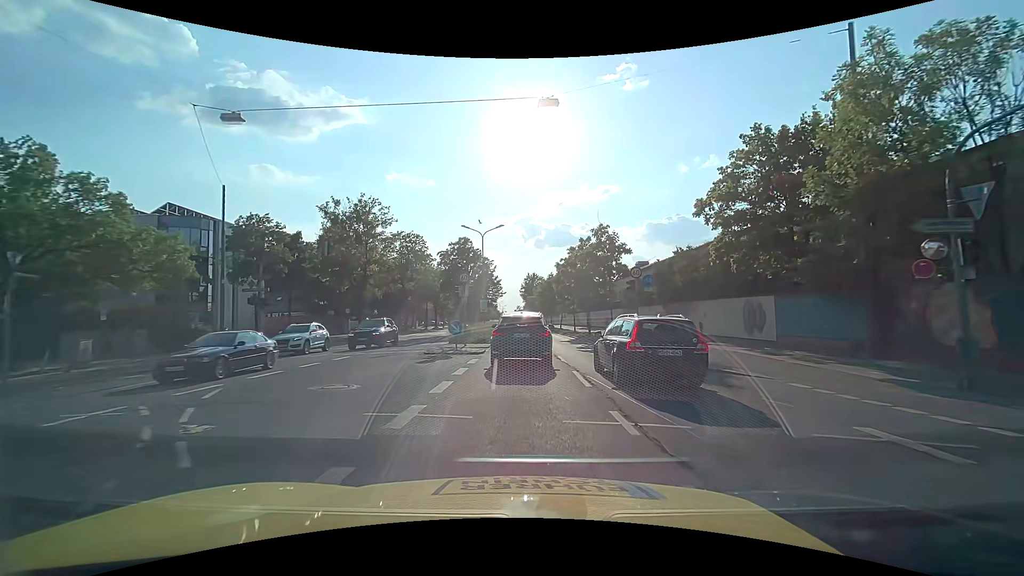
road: primary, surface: asphalt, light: Day
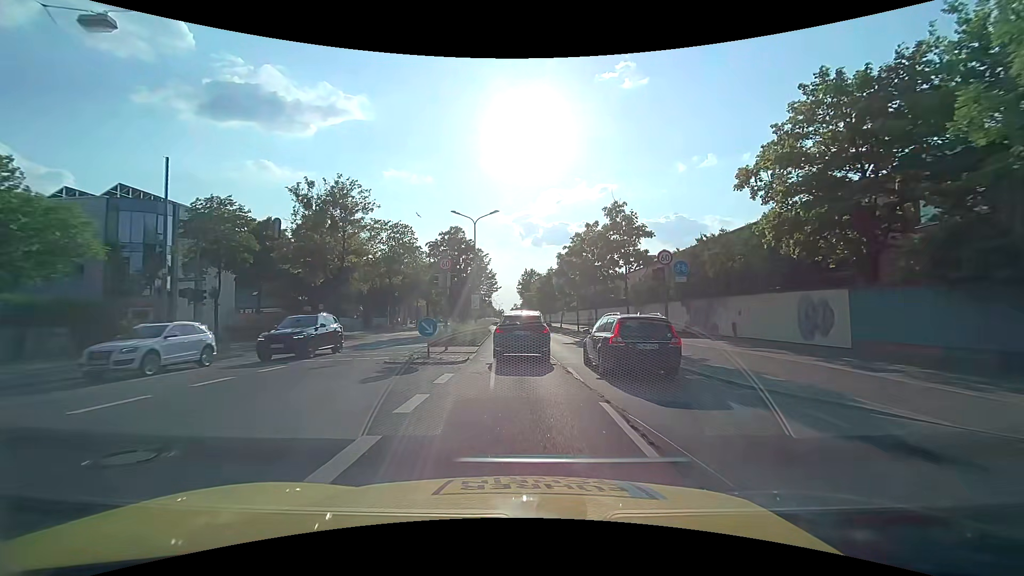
(0.0, +5.5) m; +1°
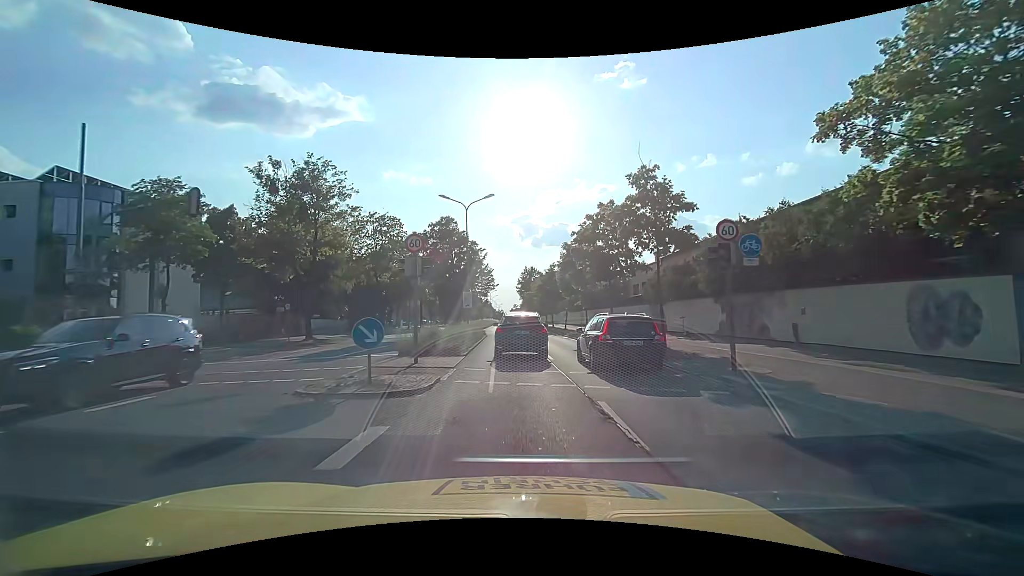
(0.0, +5.9) m; 0°
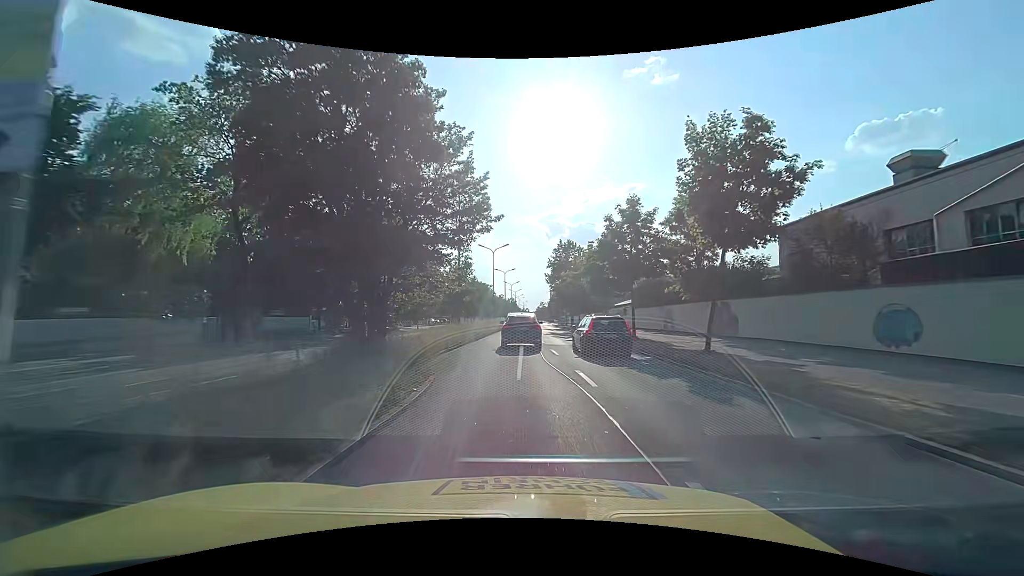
(-1.0, +34.0) m; -3°
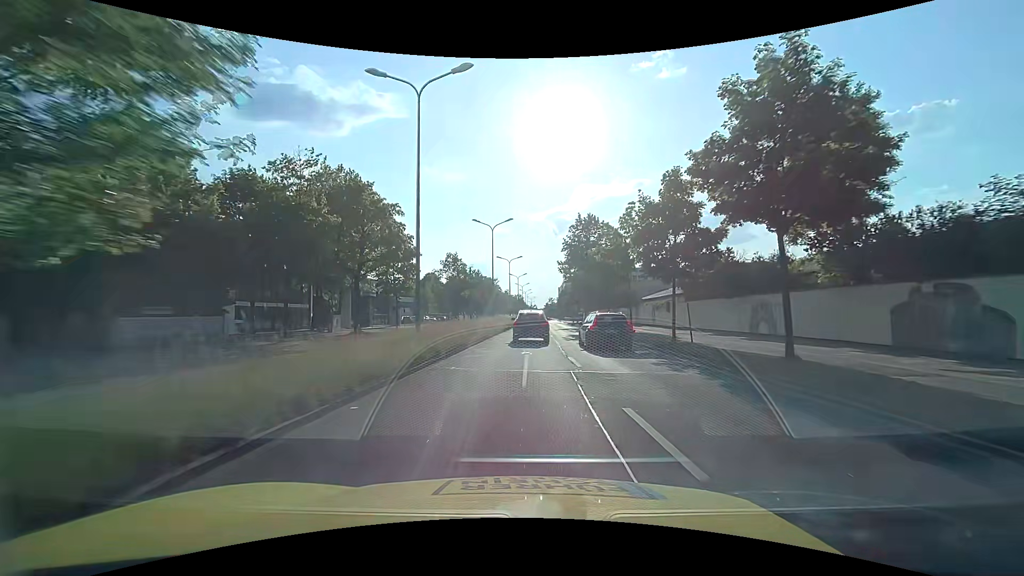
(-0.1, +14.9) m; -1°
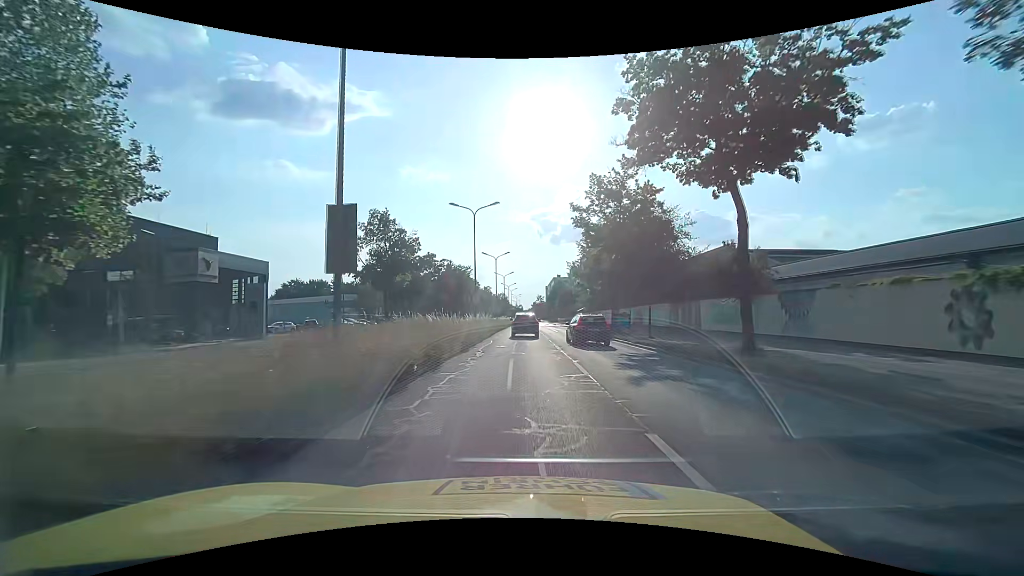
(+0.7, +37.9) m; +2°
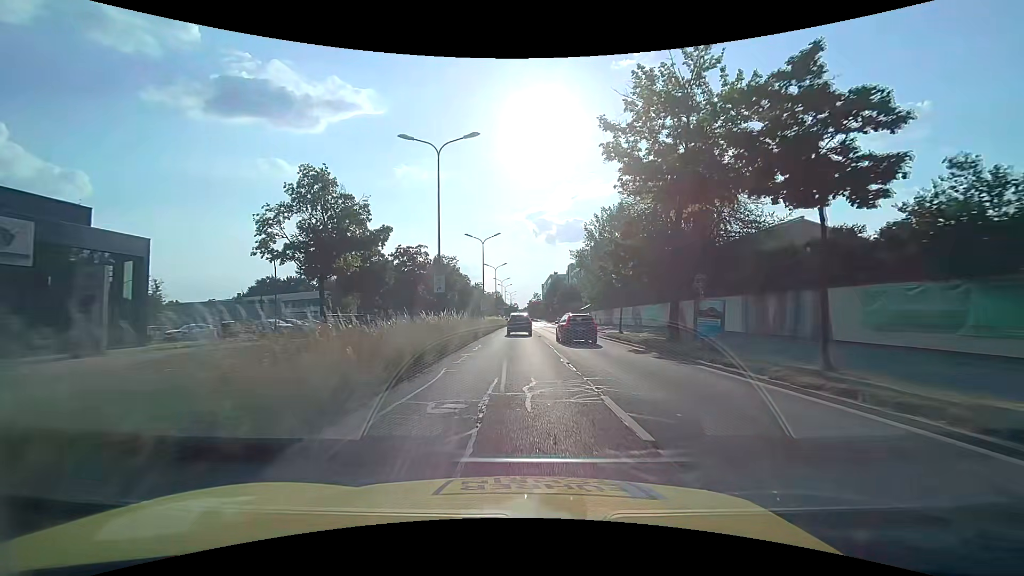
(+0.2, +15.4) m; +1°
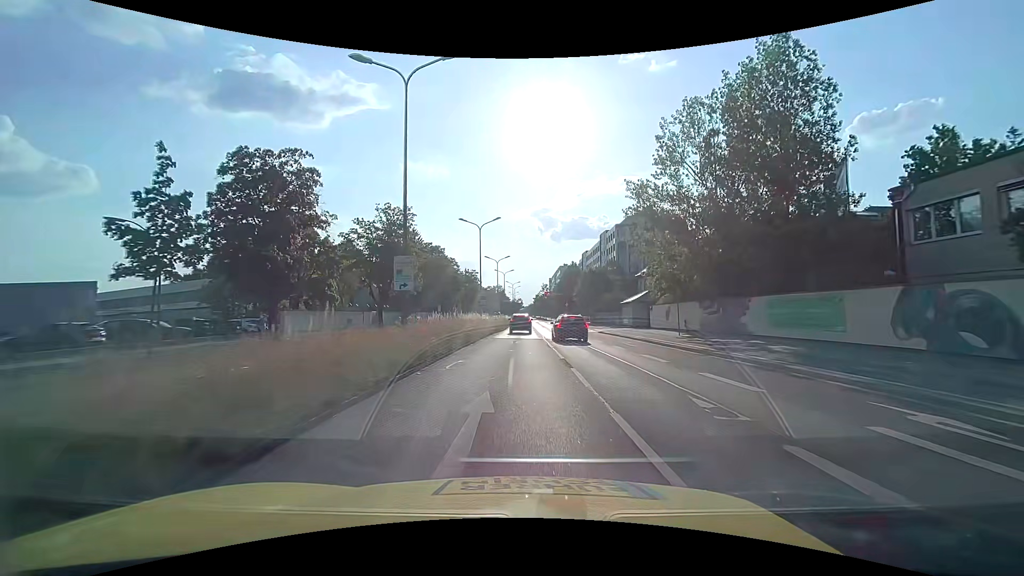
(-0.1, +37.9) m; -1°
(0, +10) (0, +20) (0, +30) (0, +40) (0, +50) (0, +60) (0, +70) (0, +80) (0, +90) (+1, +100) m
